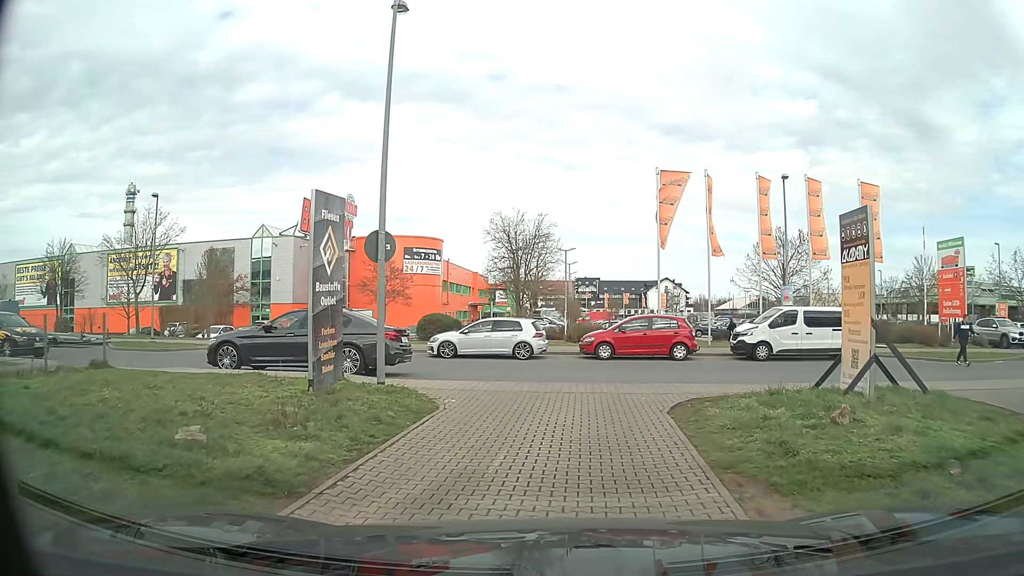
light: Day
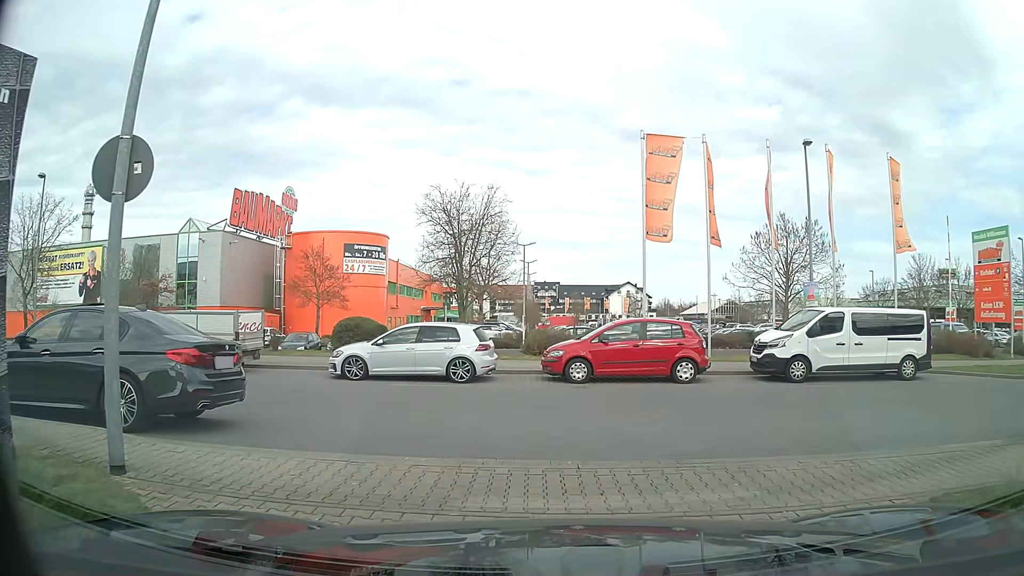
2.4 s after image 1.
(+0.3, +7.0) m; +4°
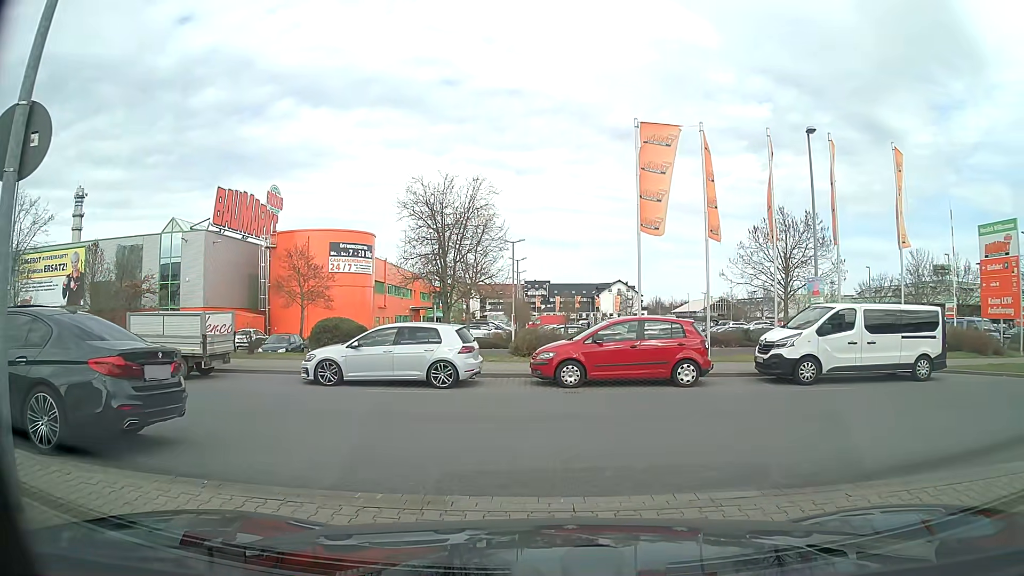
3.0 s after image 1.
(0.0, +1.3) m; -1°
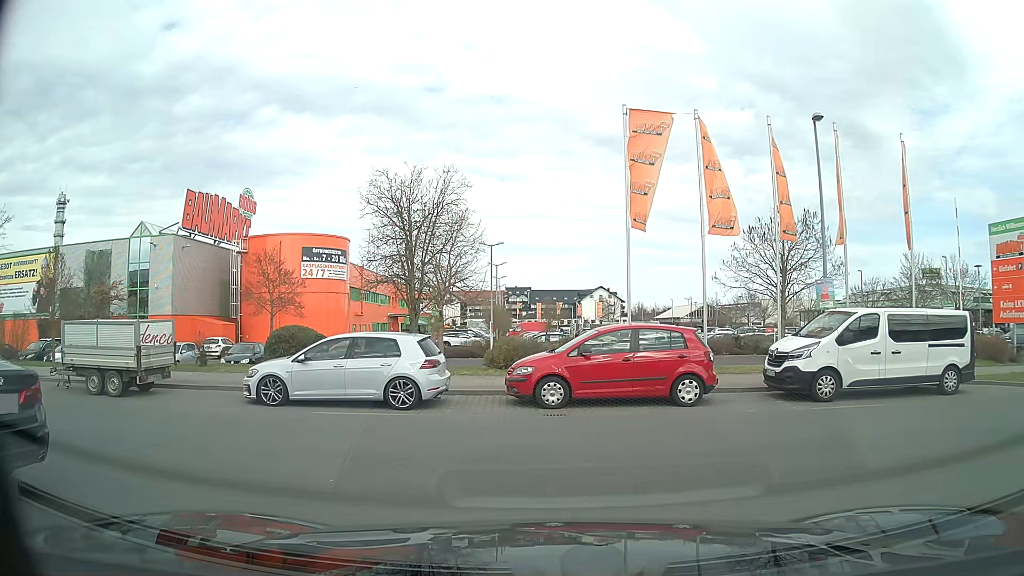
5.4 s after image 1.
(0.0, +2.1) m; +1°
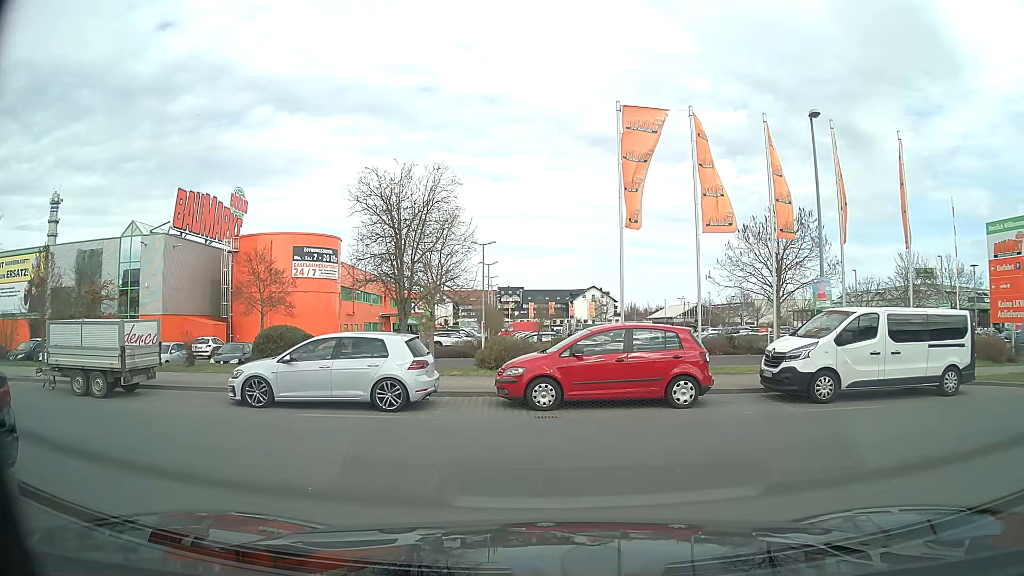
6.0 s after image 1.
(0.0, +0.4) m; 0°
